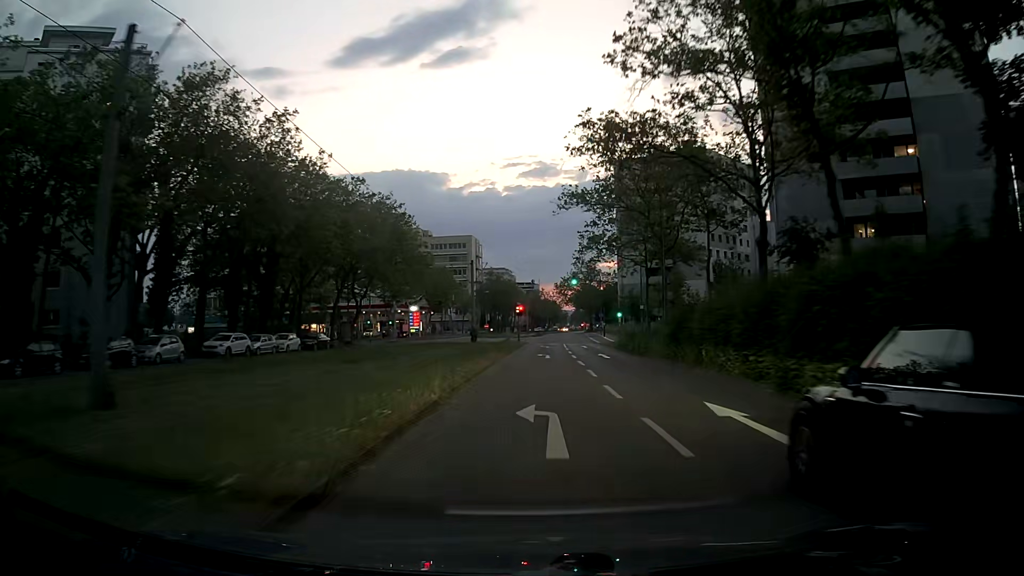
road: tertiary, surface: asphalt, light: Dusk
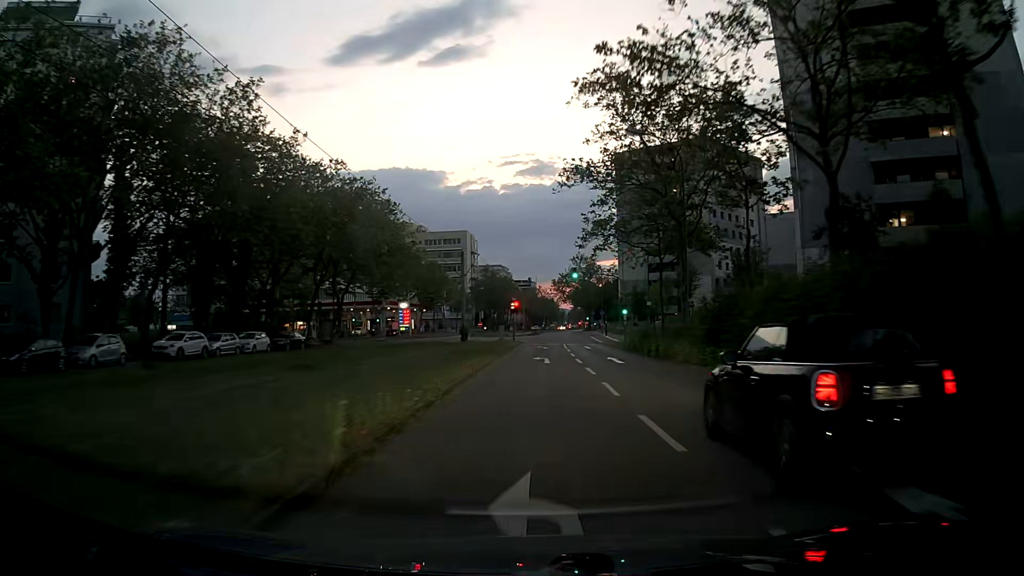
(0.0, +5.7) m; 0°
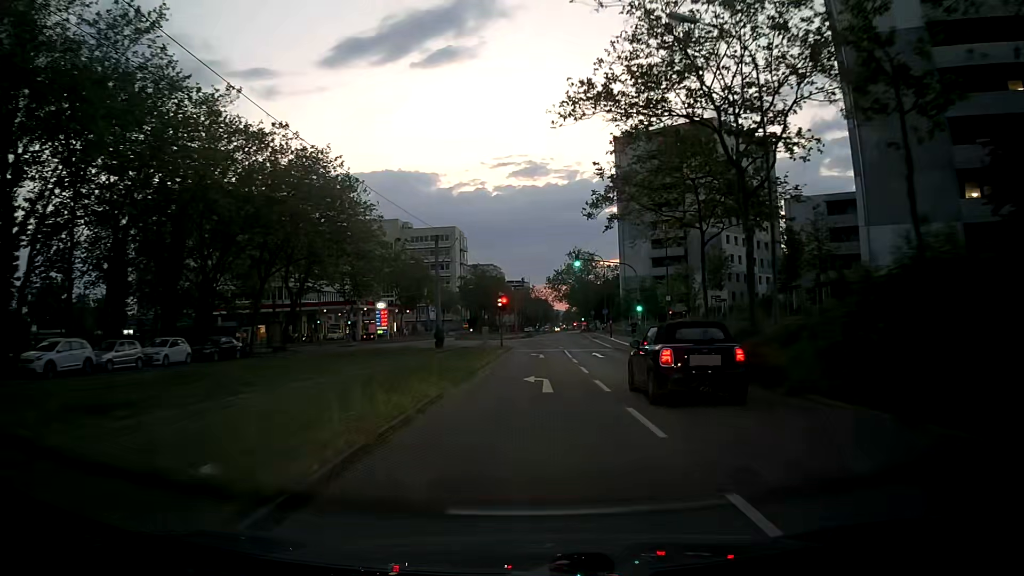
(+0.2, +11.0) m; +1°
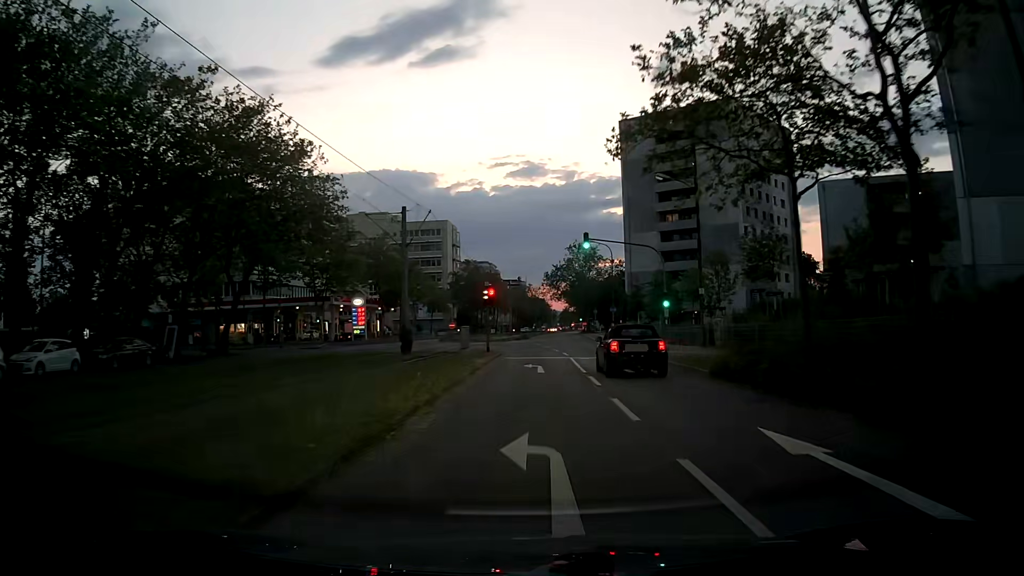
(0.0, +10.3) m; 0°
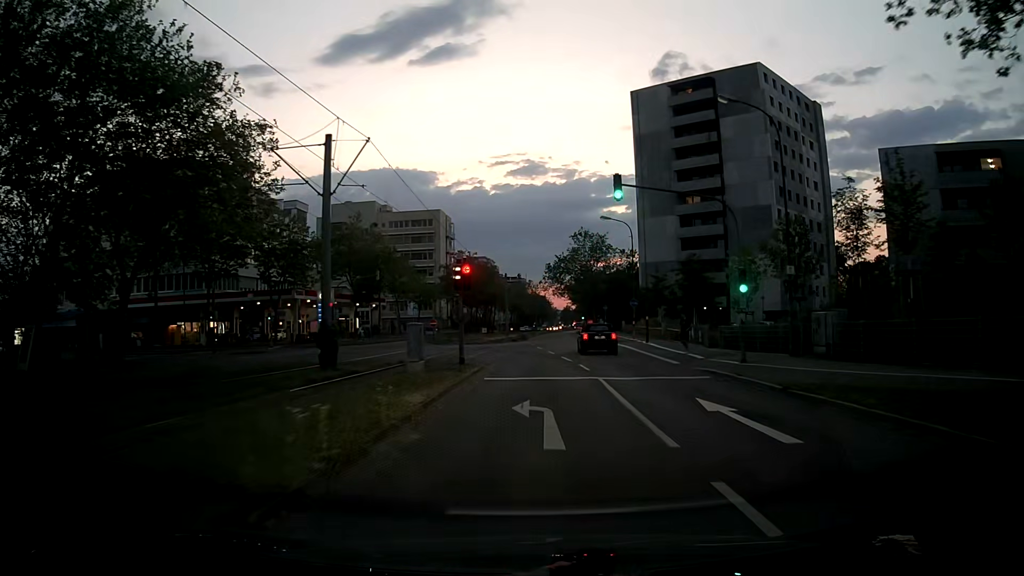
(0.0, +12.8) m; -1°
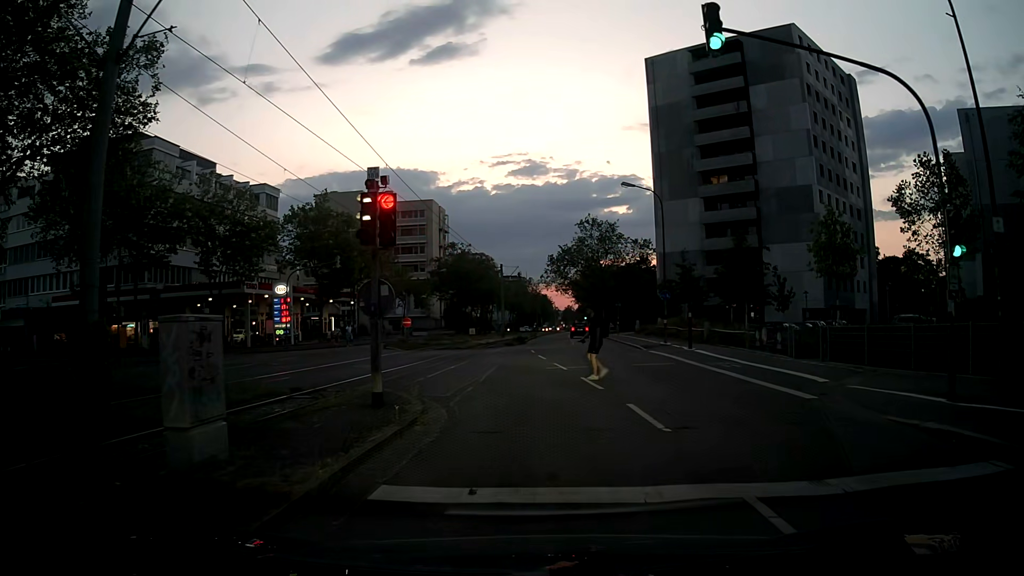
(+0.1, +11.7) m; -2°
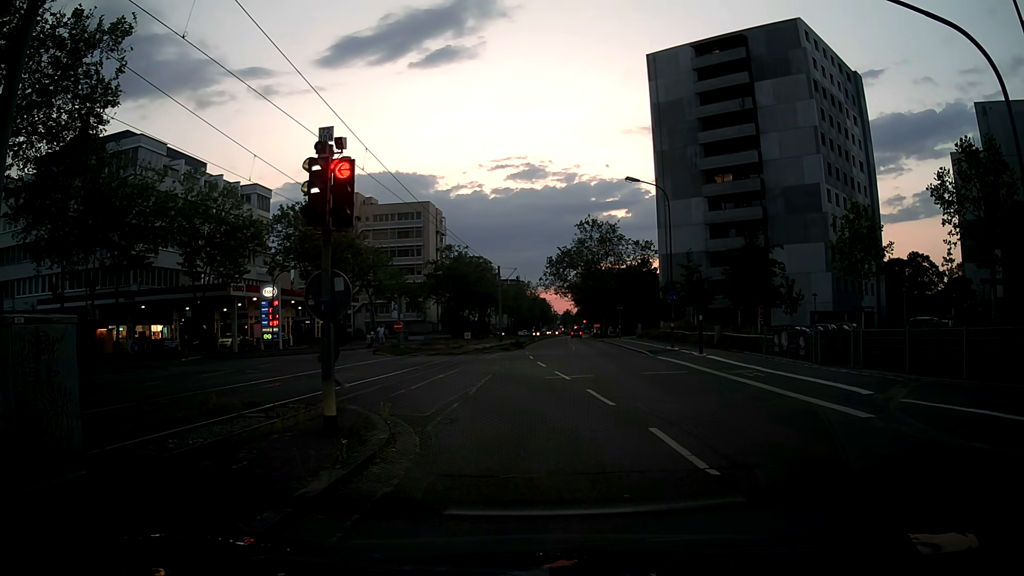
(0.0, +2.3) m; -1°
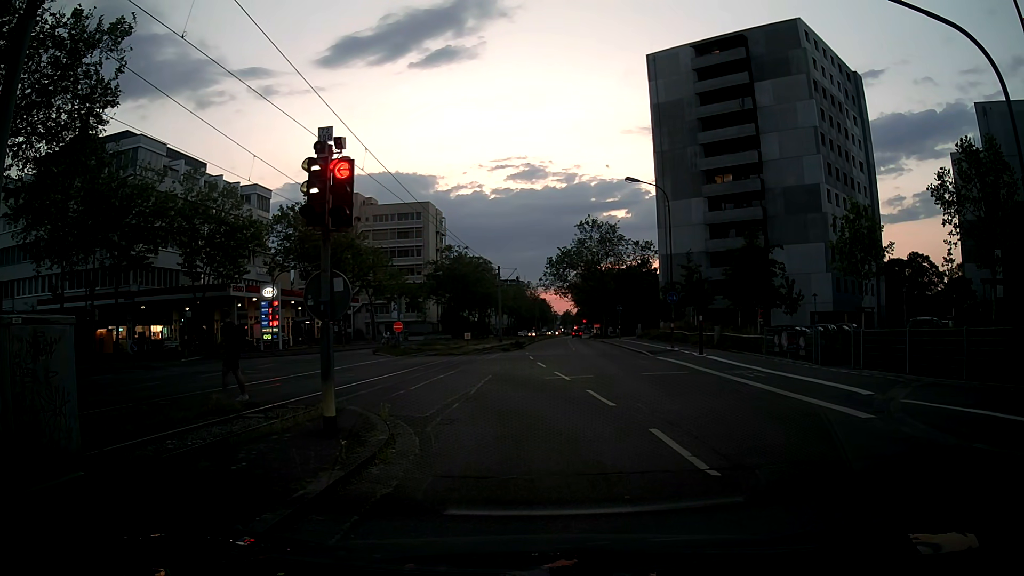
(0.0, +0.1) m; 0°
